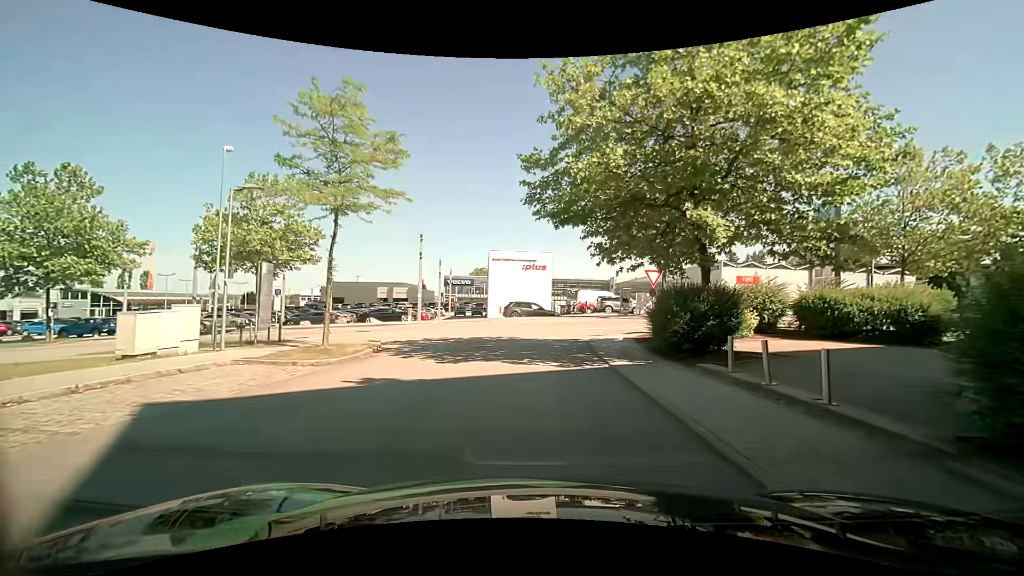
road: residential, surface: asphalt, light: Day
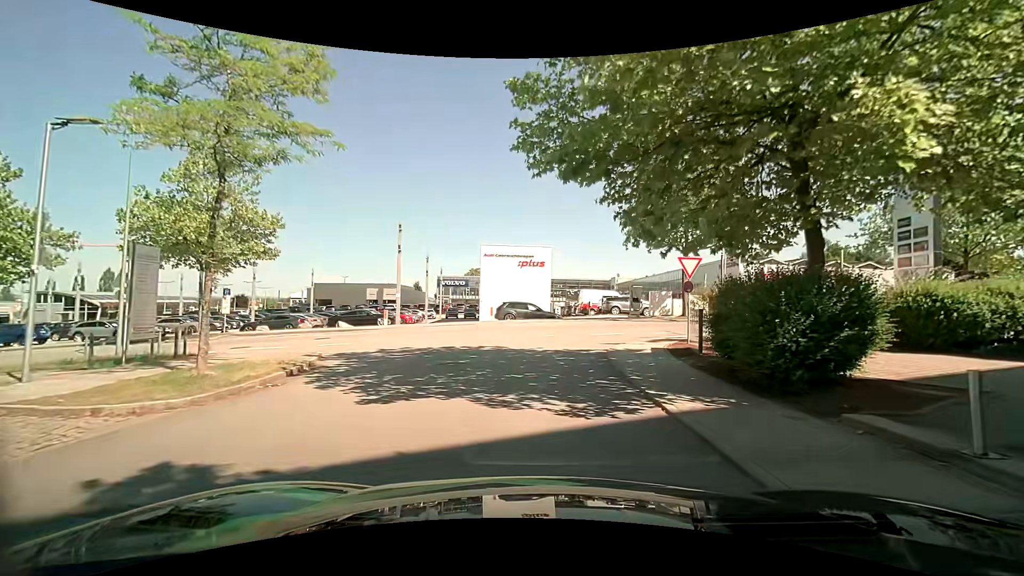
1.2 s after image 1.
(-0.1, +5.6) m; -1°
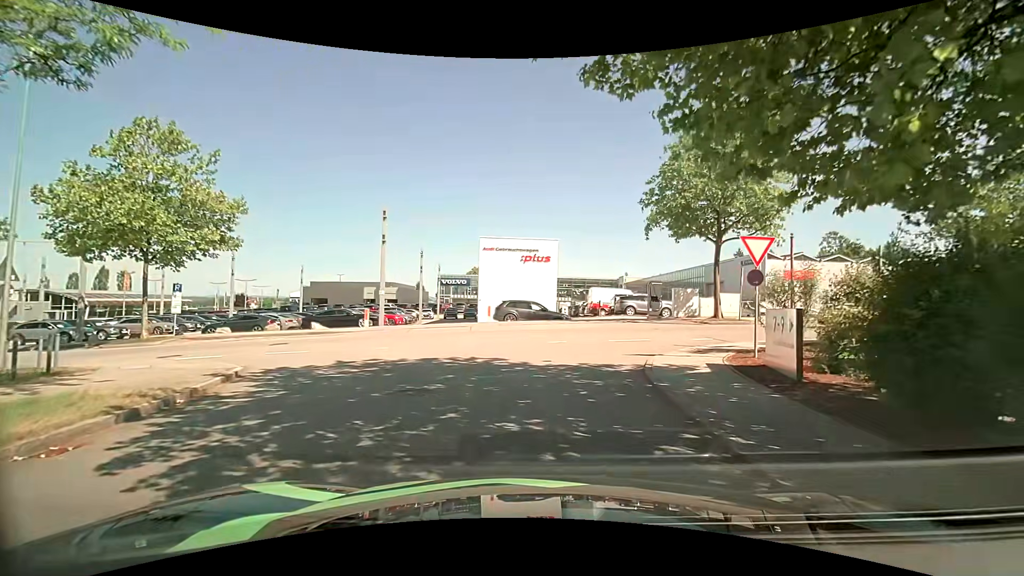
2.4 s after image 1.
(0.0, +4.6) m; 0°
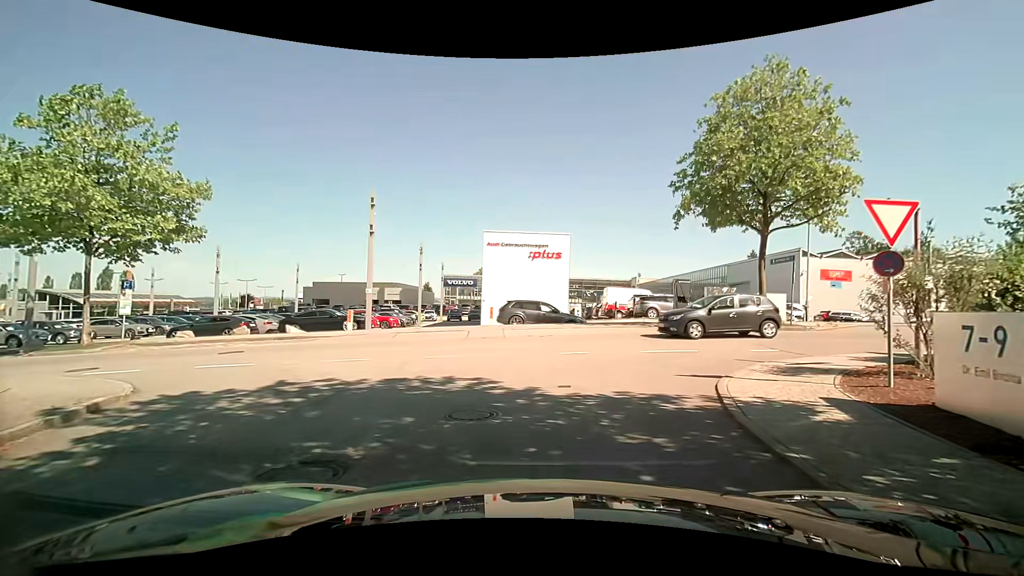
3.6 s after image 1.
(0.0, +4.0) m; 0°
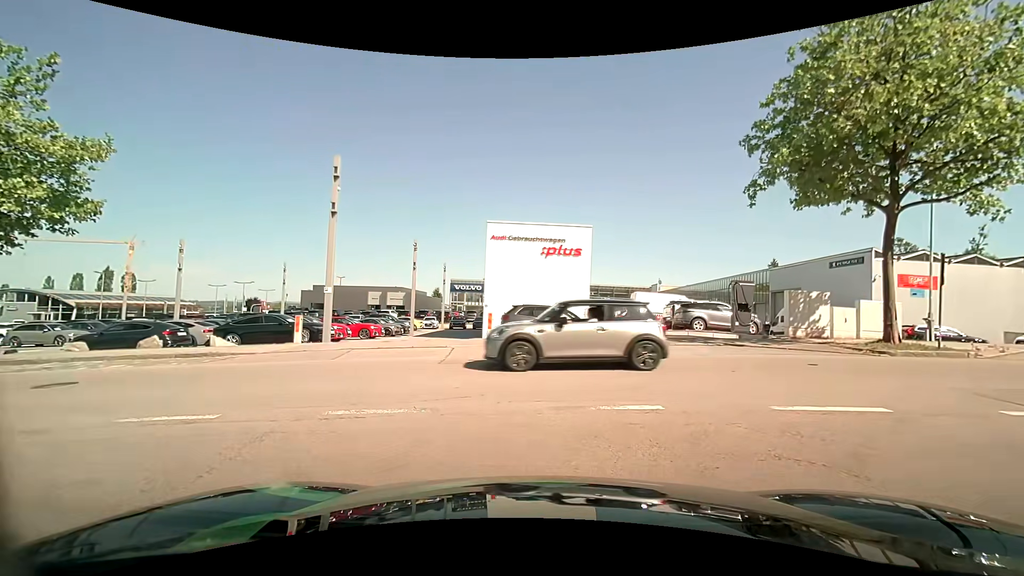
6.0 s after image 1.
(-0.1, +6.7) m; -2°
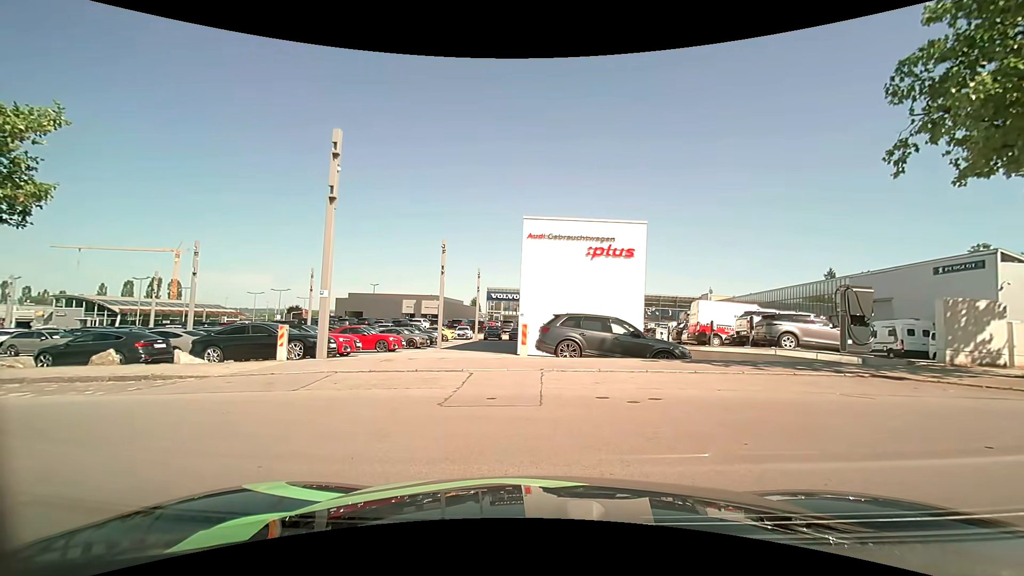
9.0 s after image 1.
(-0.1, +4.3) m; -3°
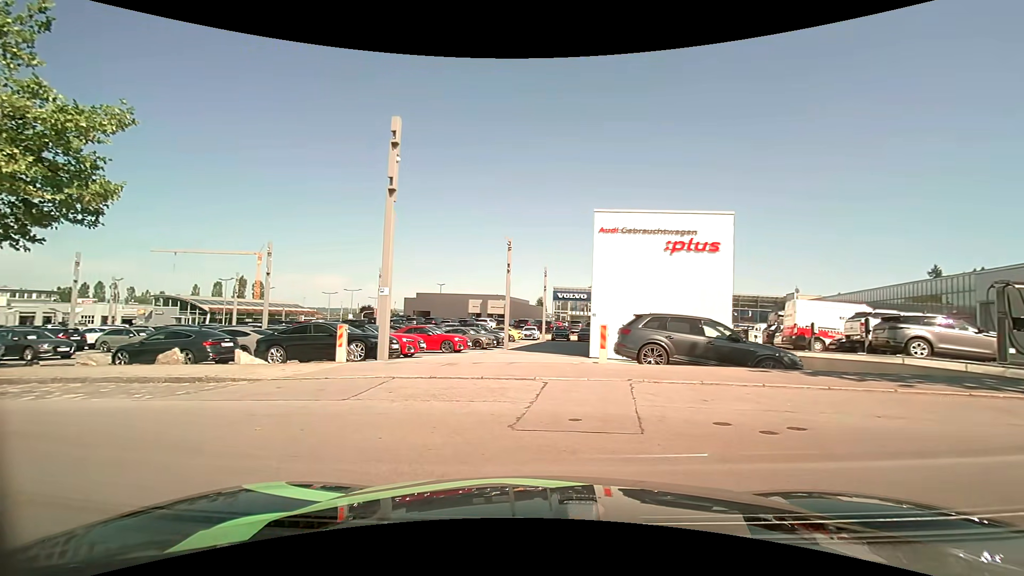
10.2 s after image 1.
(-0.1, +1.7) m; -9°
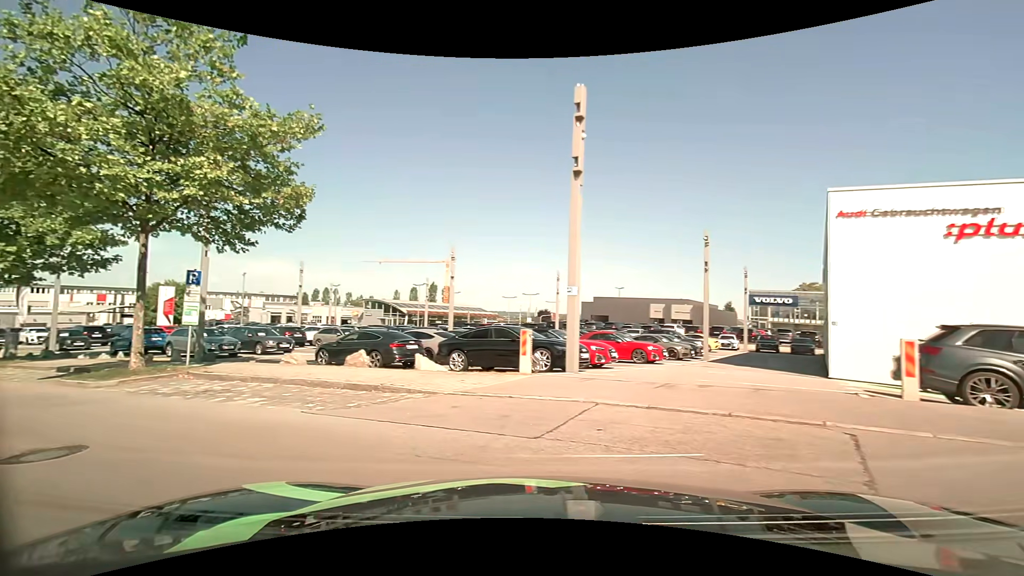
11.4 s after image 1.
(-0.4, +2.9) m; -20°
(-5, +8) (-14, +13) (-23, +18) (-31, +23) (-40, +27) (-49, +32) (-58, +36) (-67, +41) (-76, +45) (-86, +48) m
